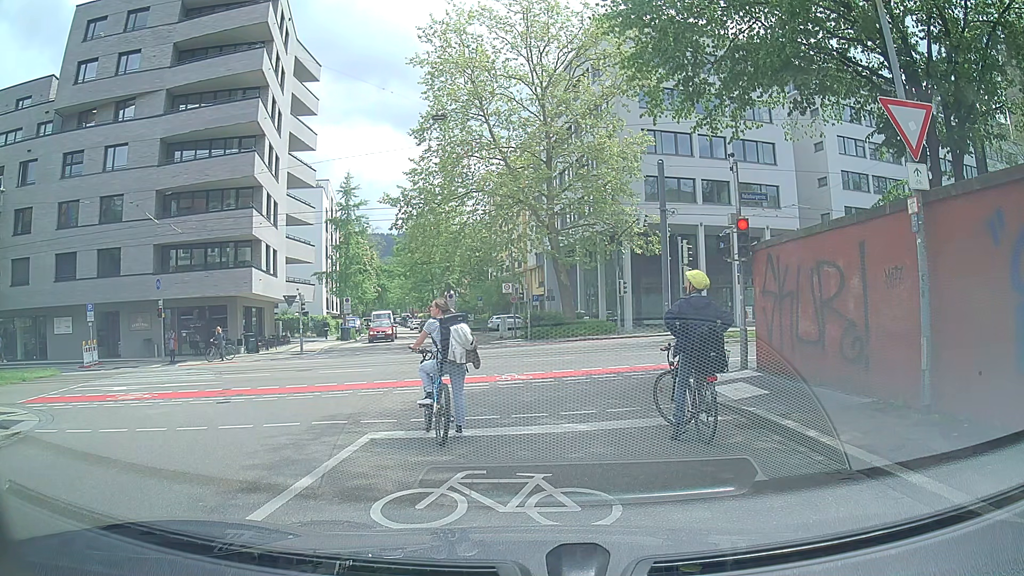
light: Day
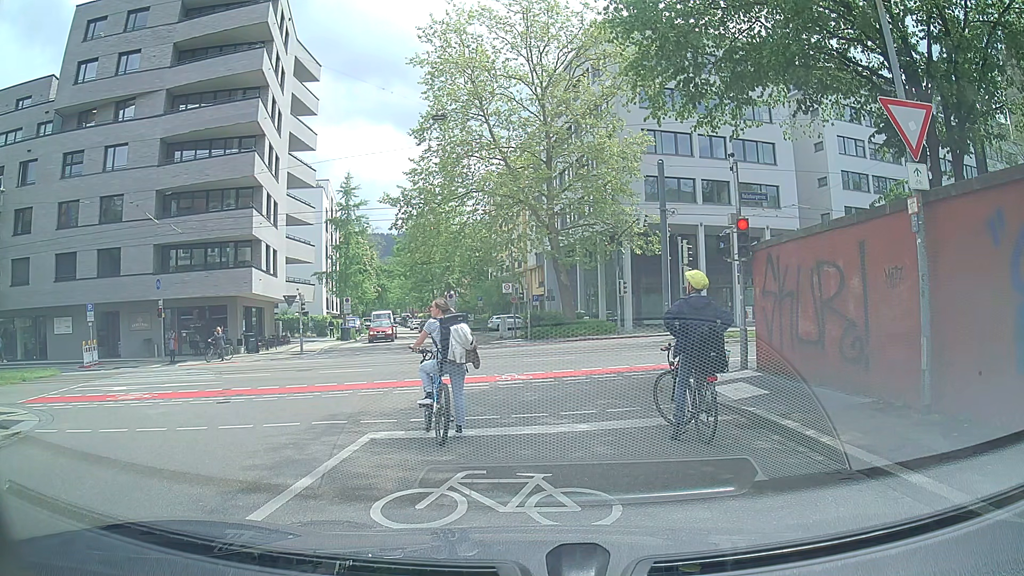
(0.0, 0.0) m; 0°
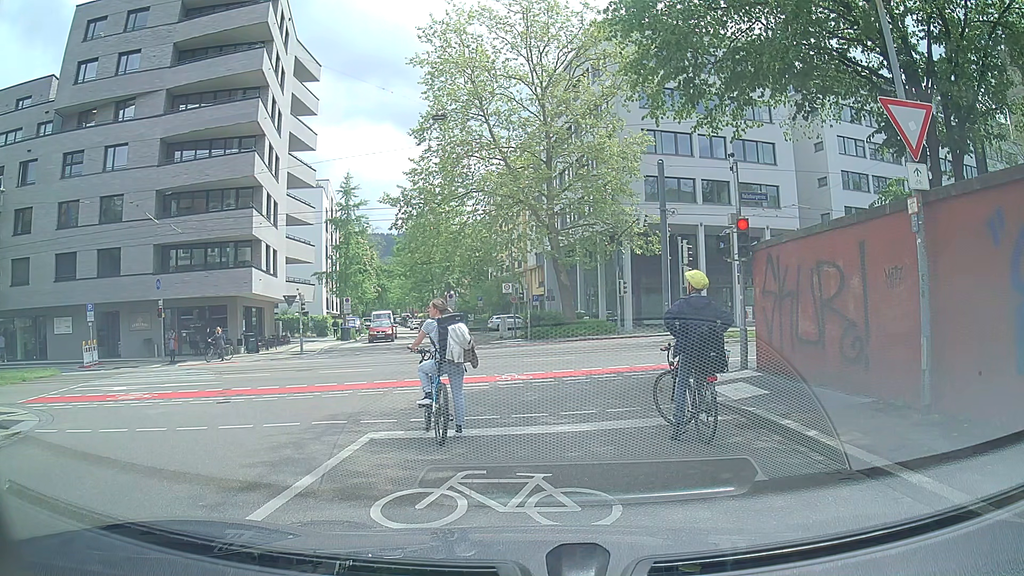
(0.0, 0.0) m; 0°
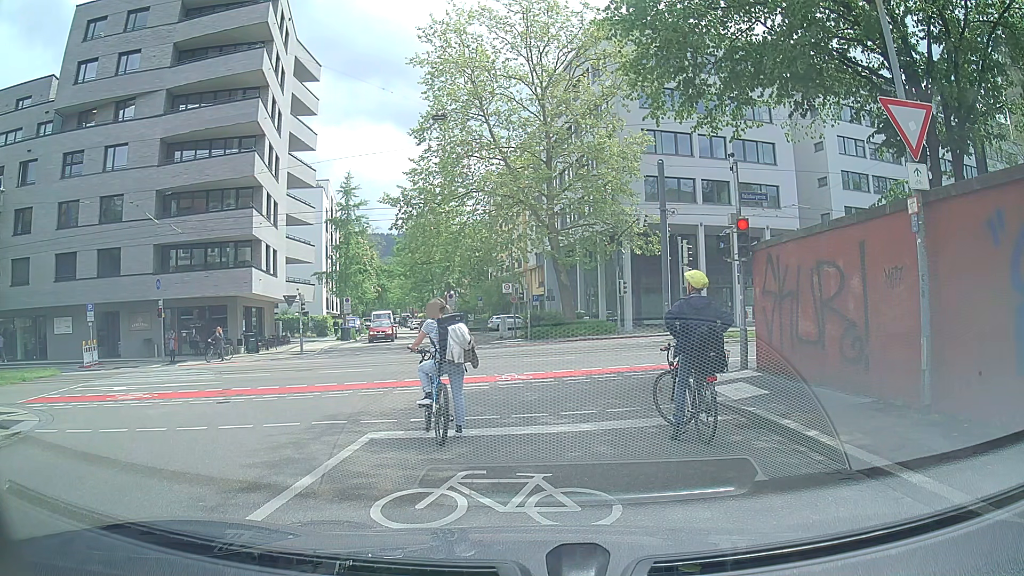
(0.0, 0.0) m; 0°
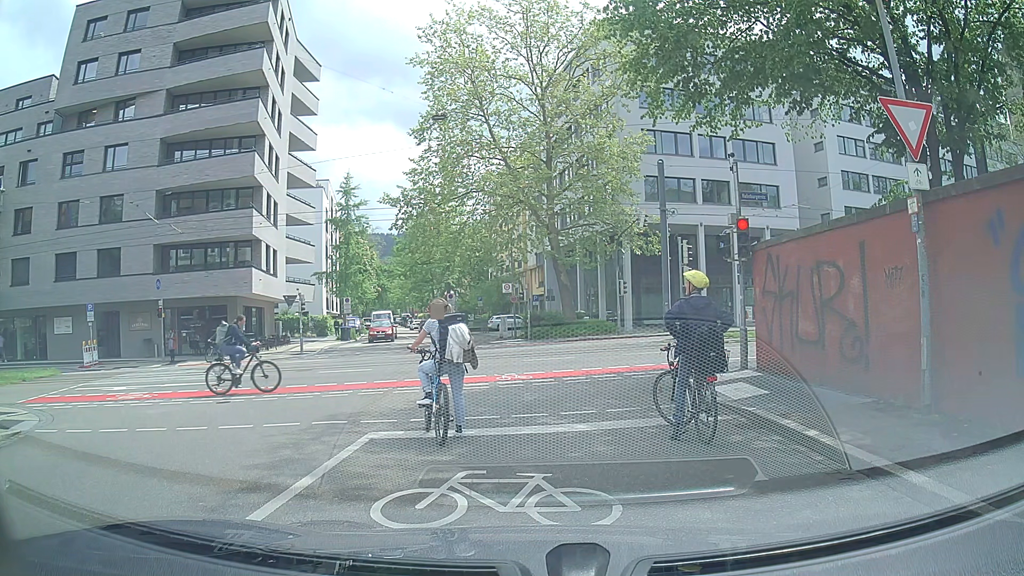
(0.0, 0.0) m; 0°
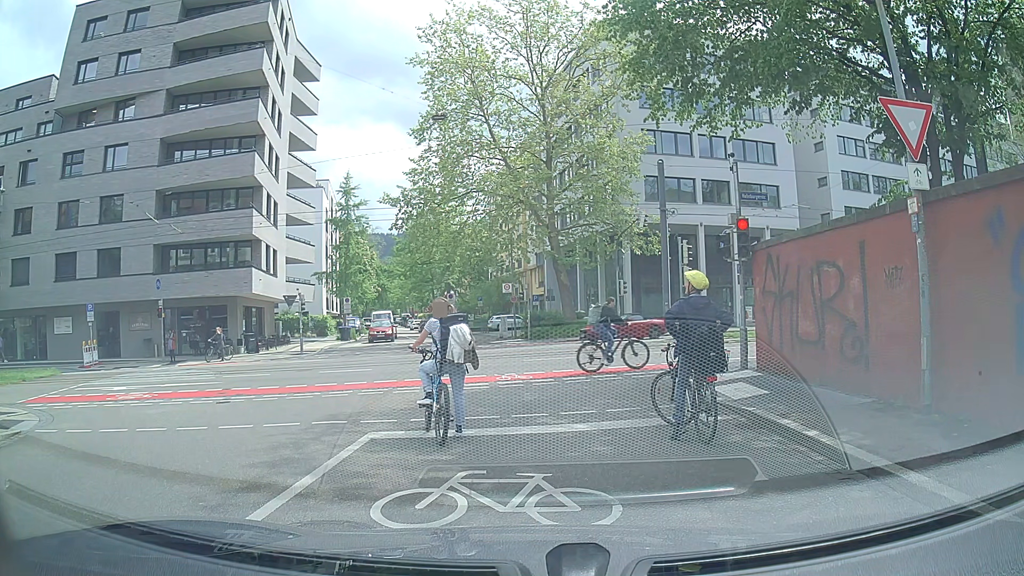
(0.0, 0.0) m; 0°
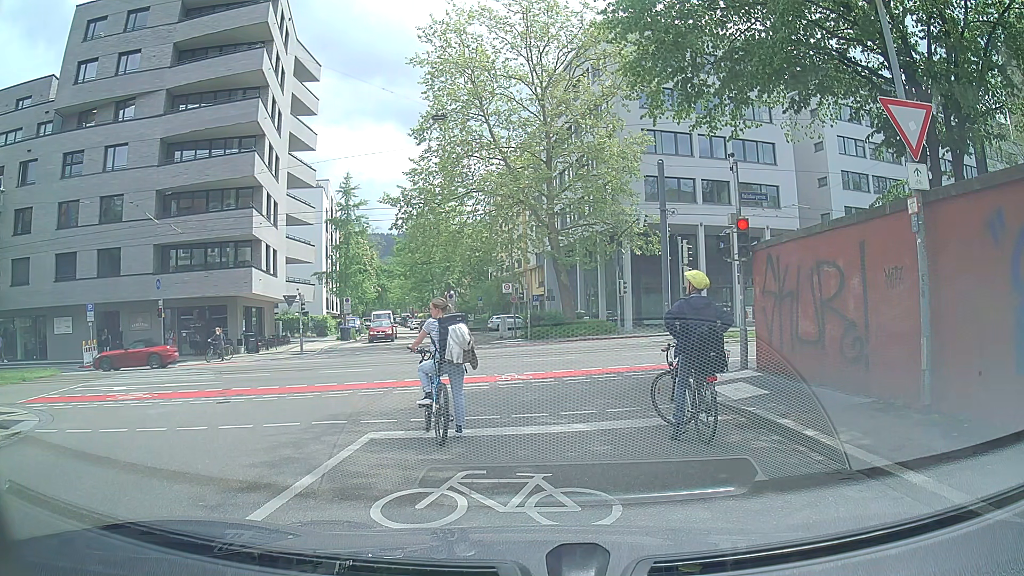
(0.0, 0.0) m; 0°
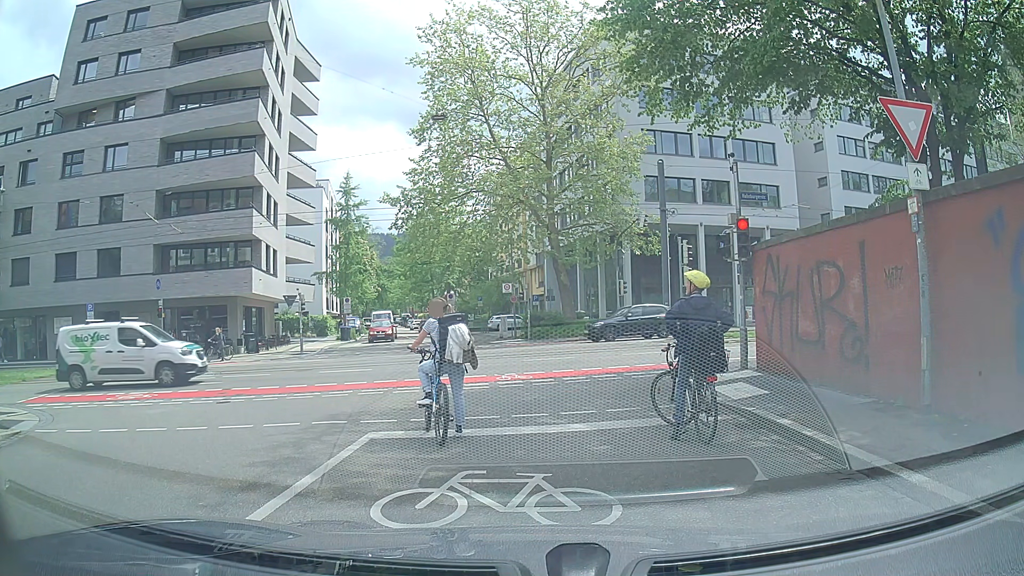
(0.0, 0.0) m; 0°
